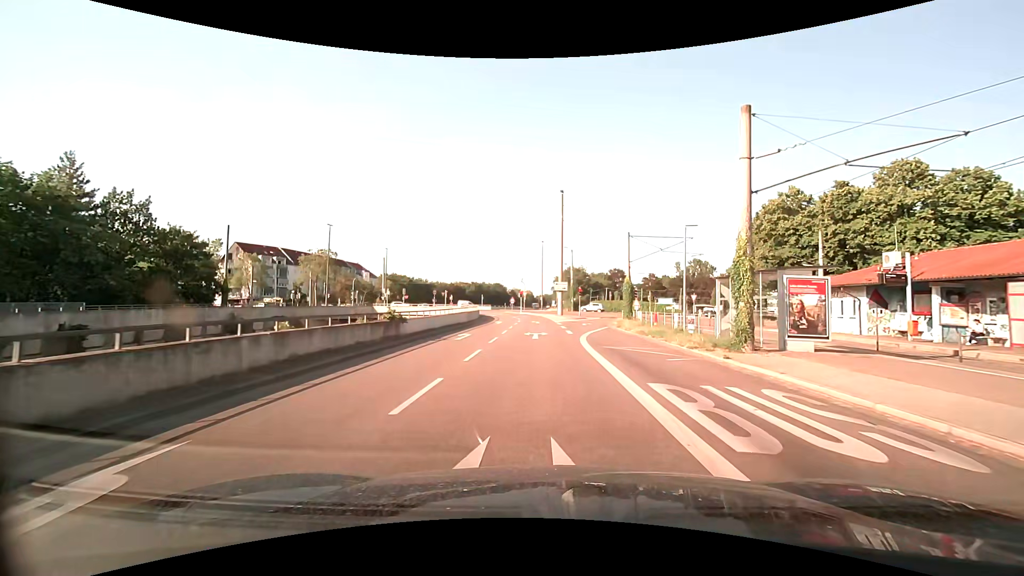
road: trunk_link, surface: asphalt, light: Day
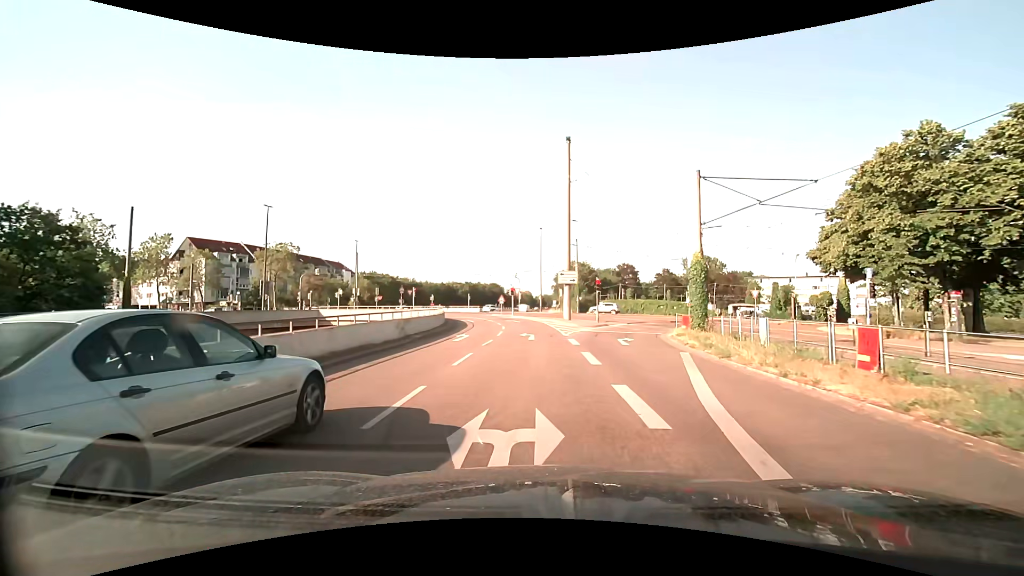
(-0.1, +18.5) m; 0°
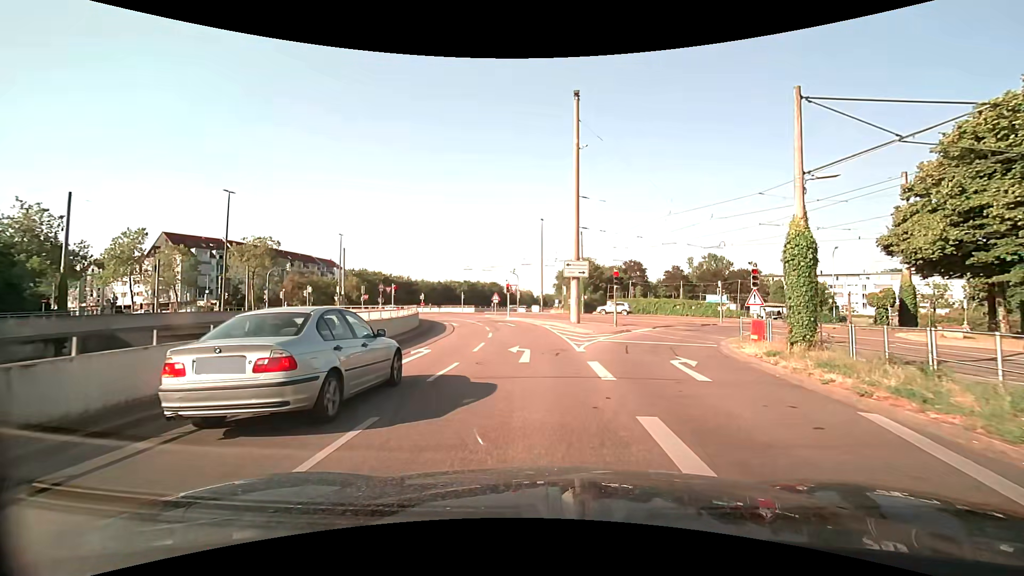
(0.0, +8.4) m; 0°
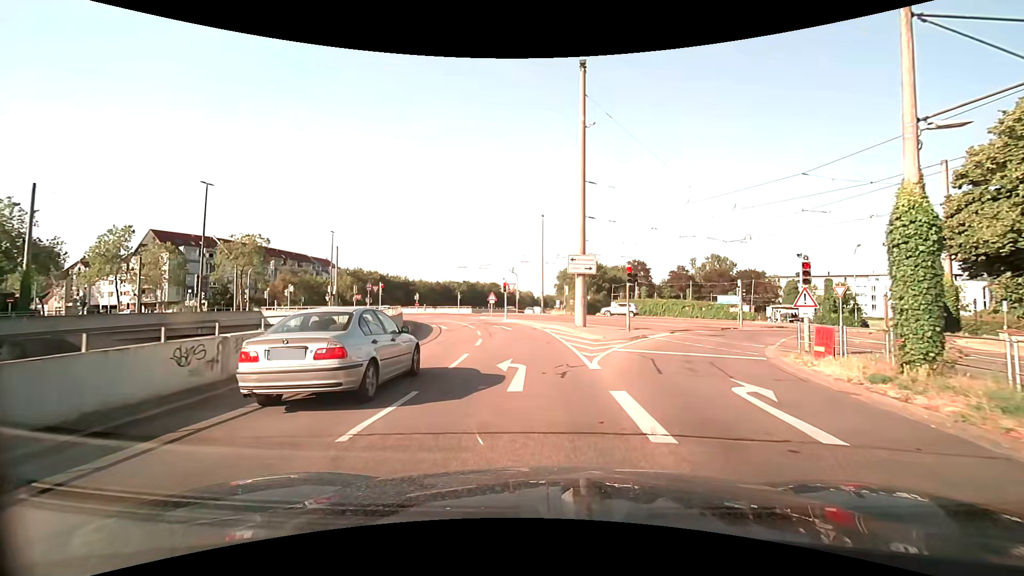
(0.0, +4.0) m; 0°
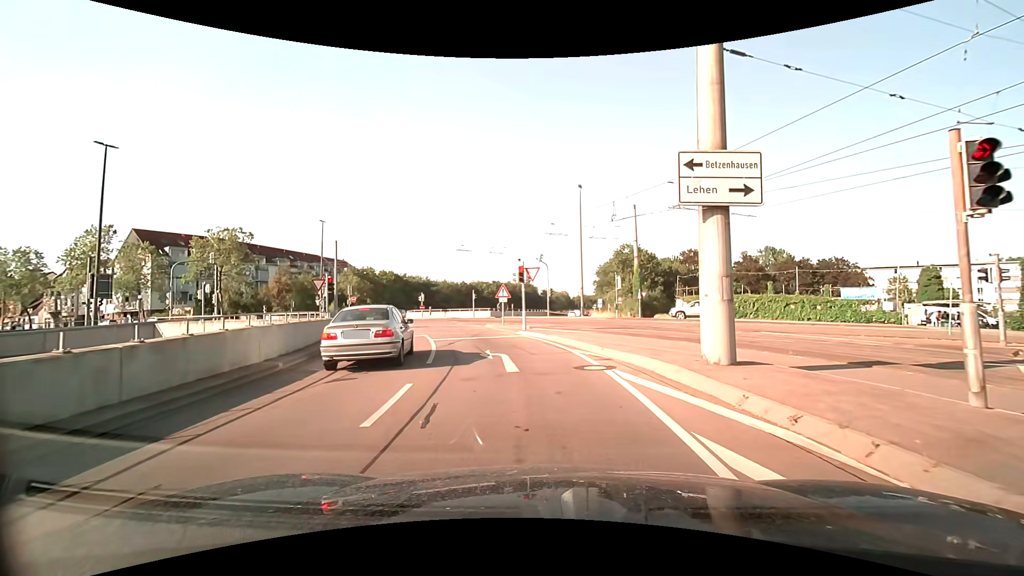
(-0.3, +17.4) m; -4°
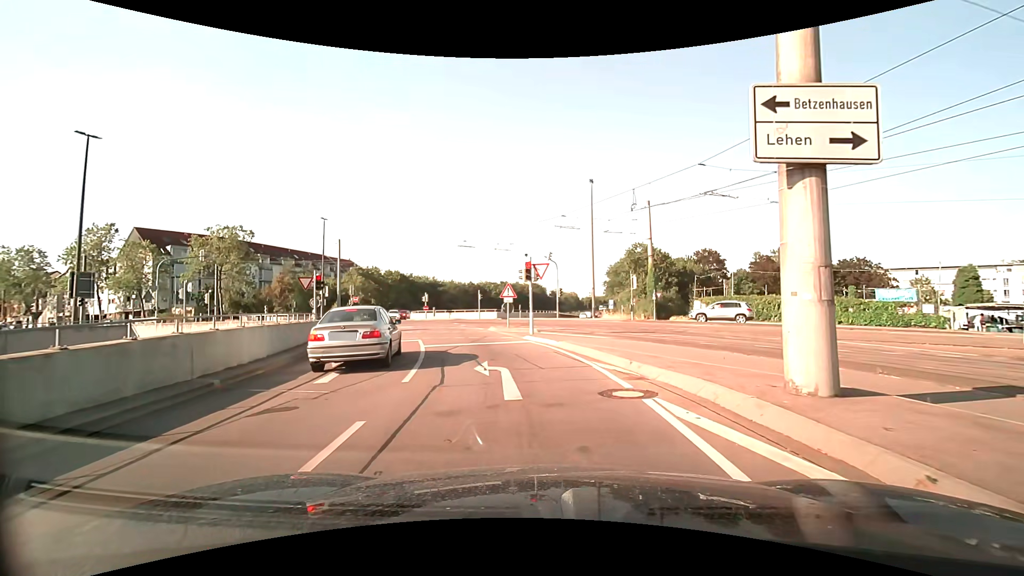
(0.0, +2.7) m; -1°
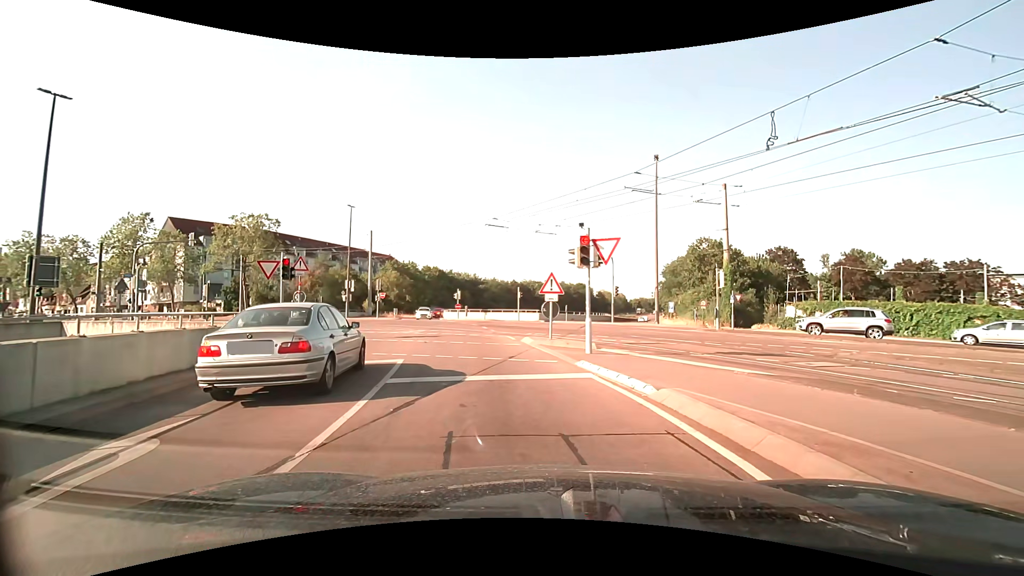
(-0.3, +8.1) m; -6°
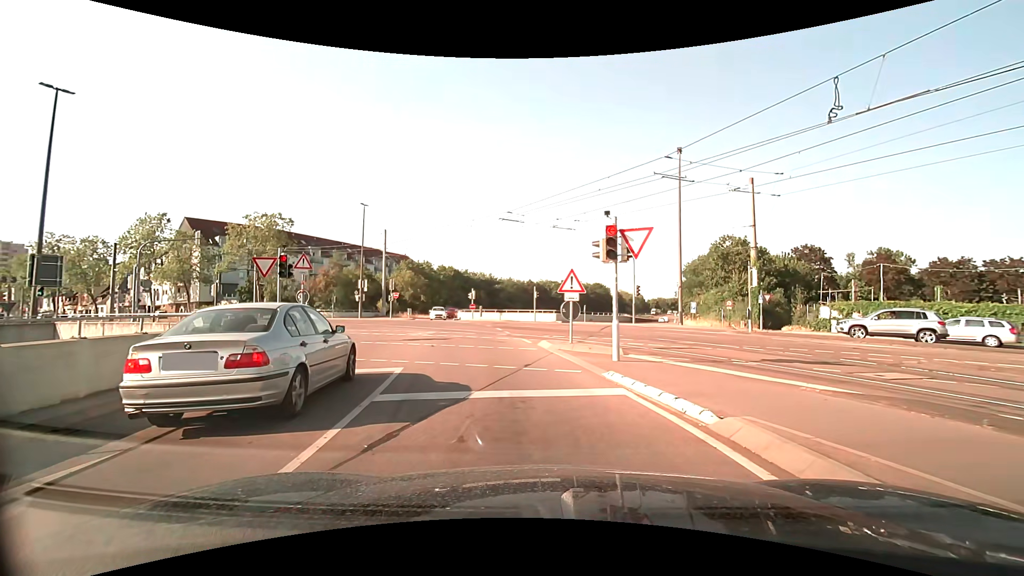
(0.0, +1.6) m; -1°
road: tertiary_link
